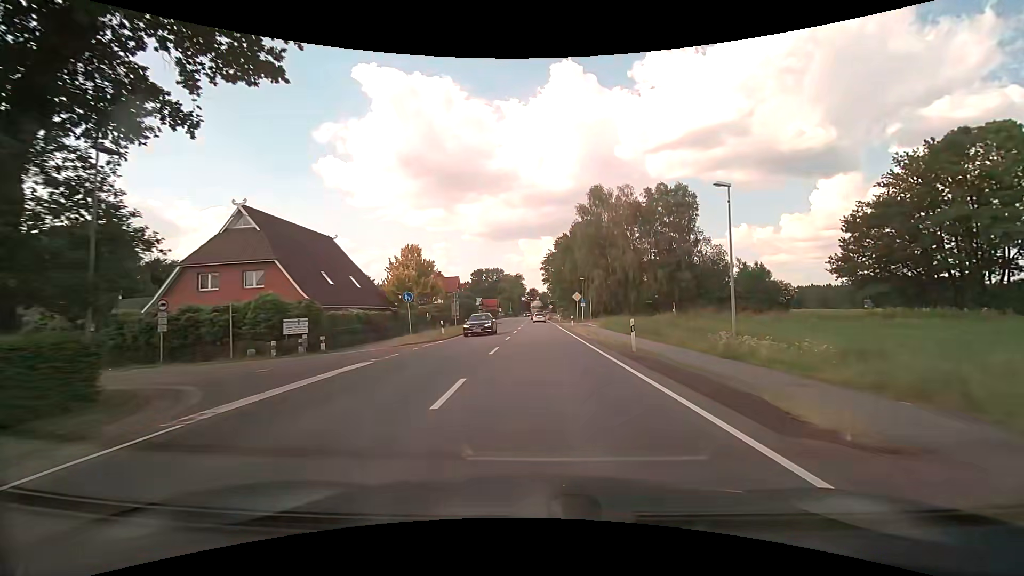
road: primary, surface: asphalt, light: Day
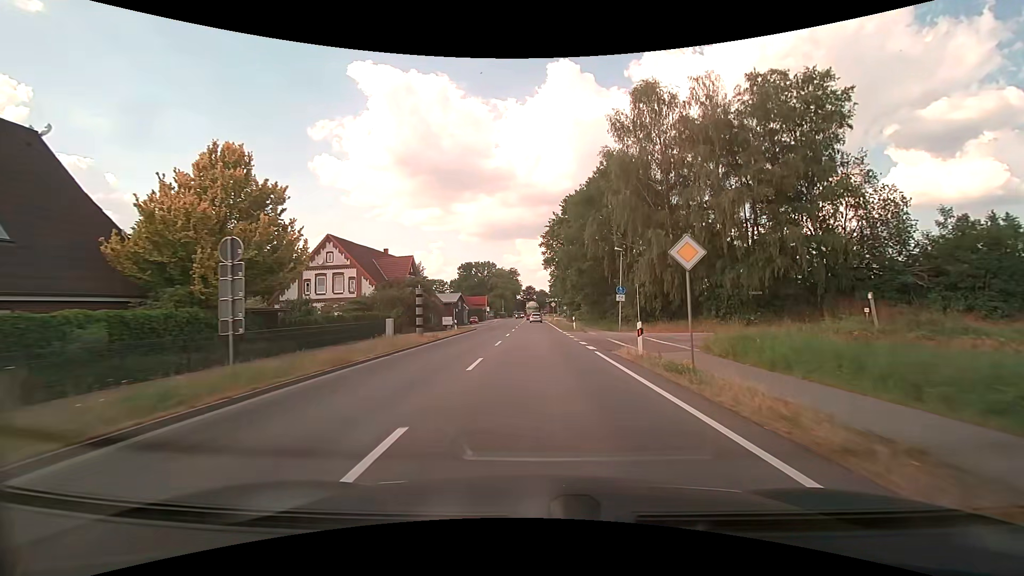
(+0.2, +31.6) m; 0°
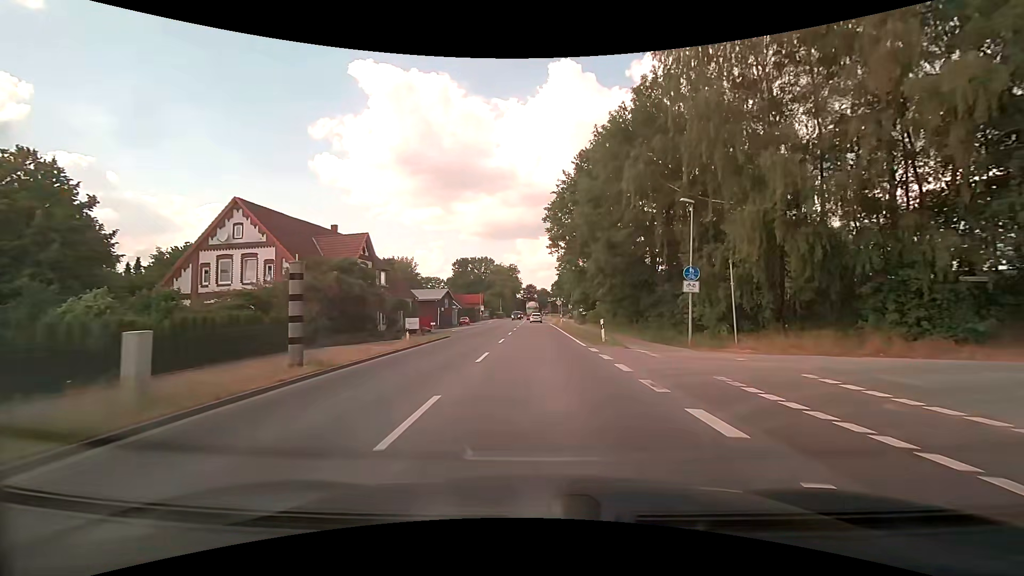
(0.0, +15.9) m; 0°
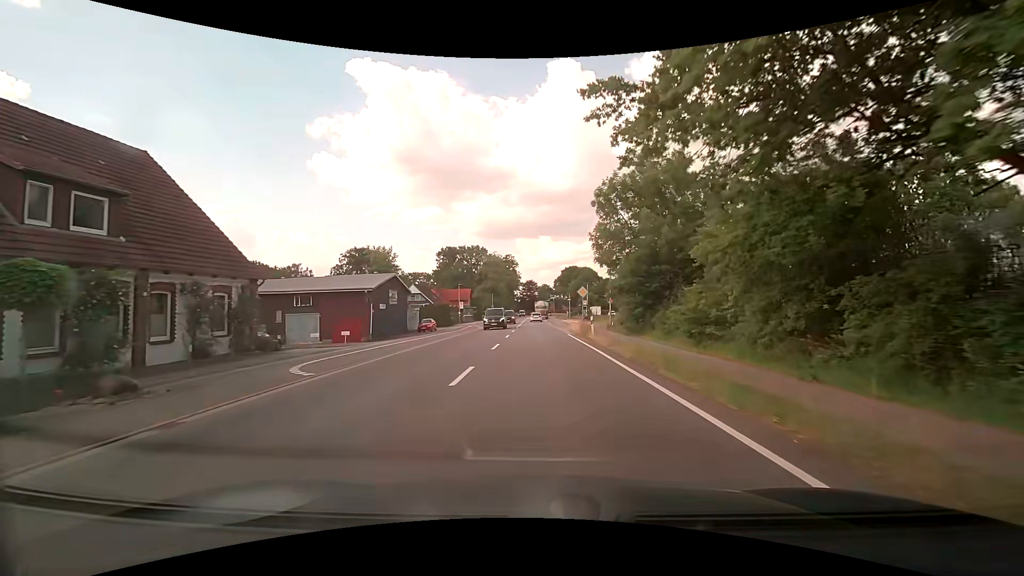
(-0.1, +31.9) m; -1°
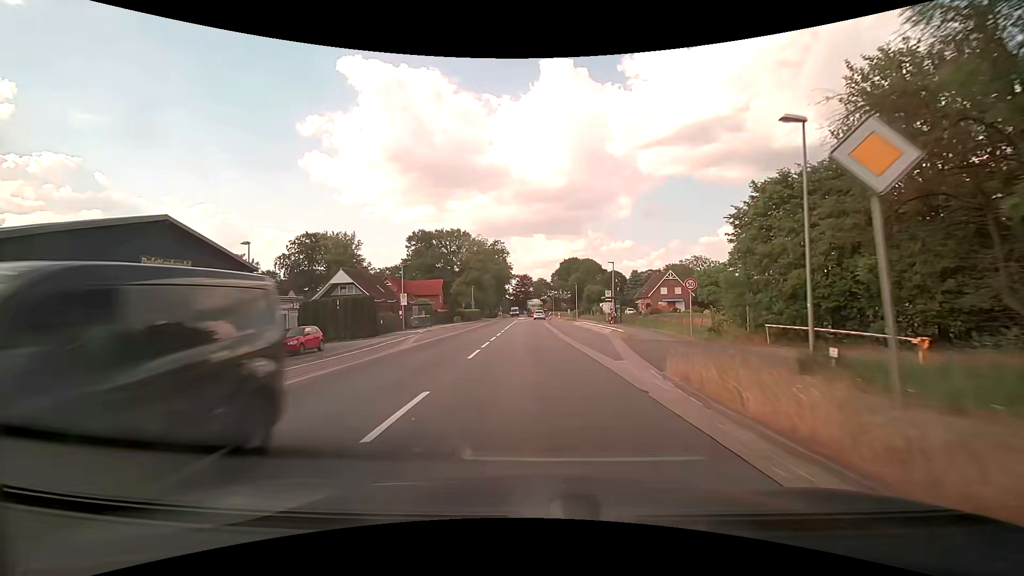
(+0.5, +31.0) m; +1°
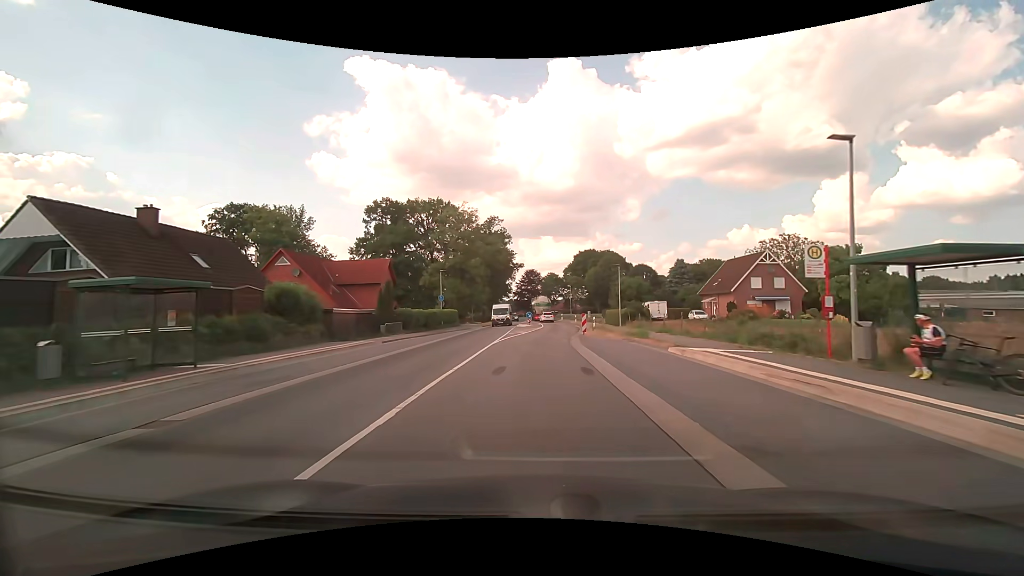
(+0.1, +37.0) m; -1°
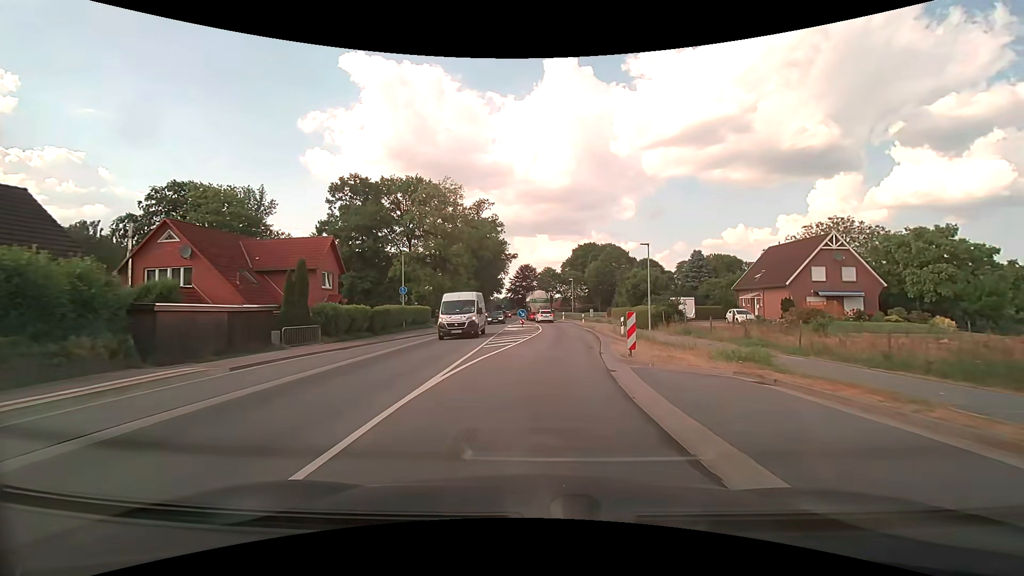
(0.0, +14.1) m; +1°
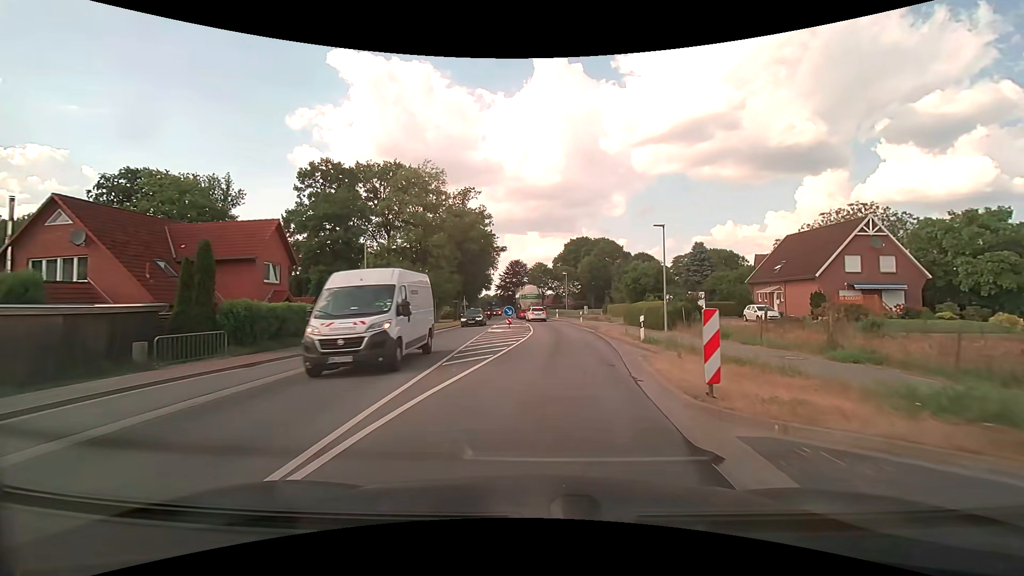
(+0.1, +6.6) m; +1°
(0, +10) (+1, +20) (+1, +30) (+1, +40) (0, +50) (-1, +60) (-2, +70) (-2, +80) (-3, +90) (-3, +100) m
